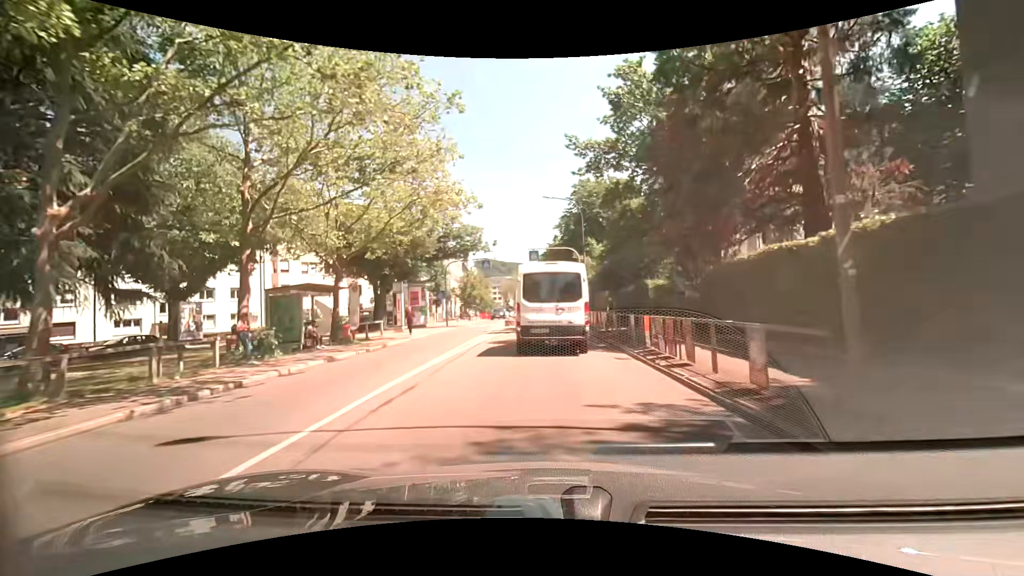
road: secondary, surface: asphalt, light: Day
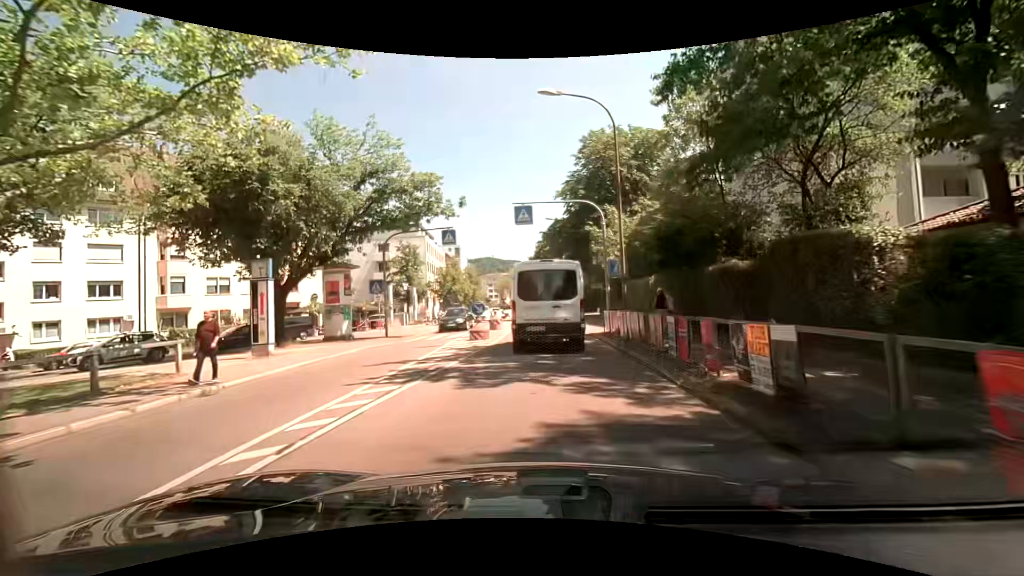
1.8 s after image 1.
(+0.2, +16.9) m; +1°
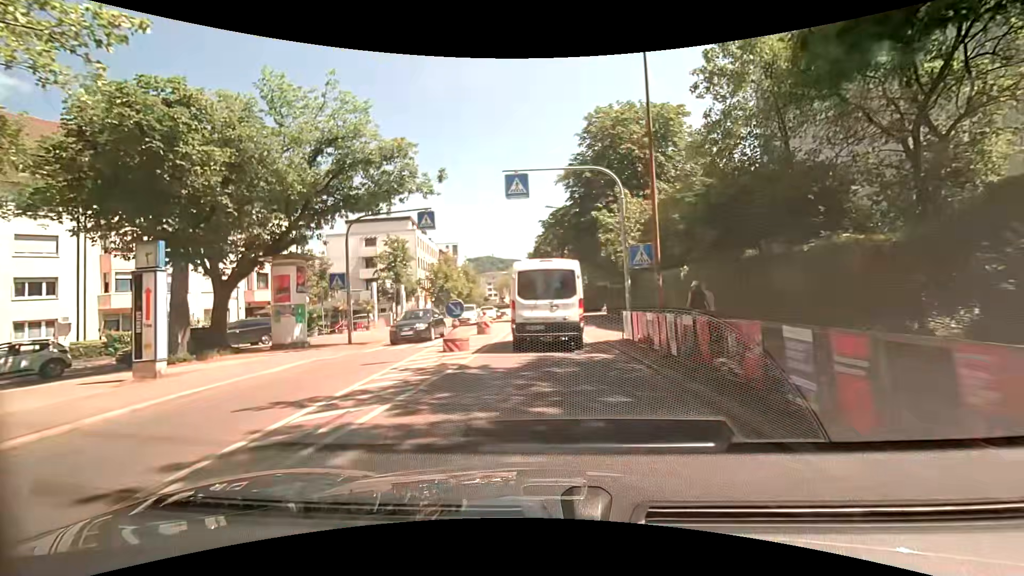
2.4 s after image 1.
(0.0, +5.3) m; 0°
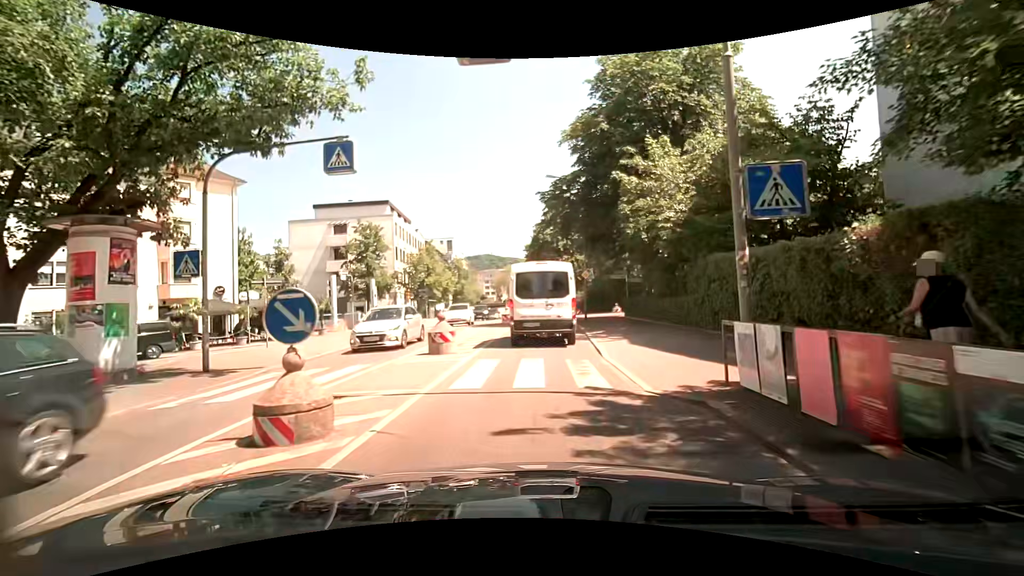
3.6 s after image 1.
(0.0, +9.5) m; 0°
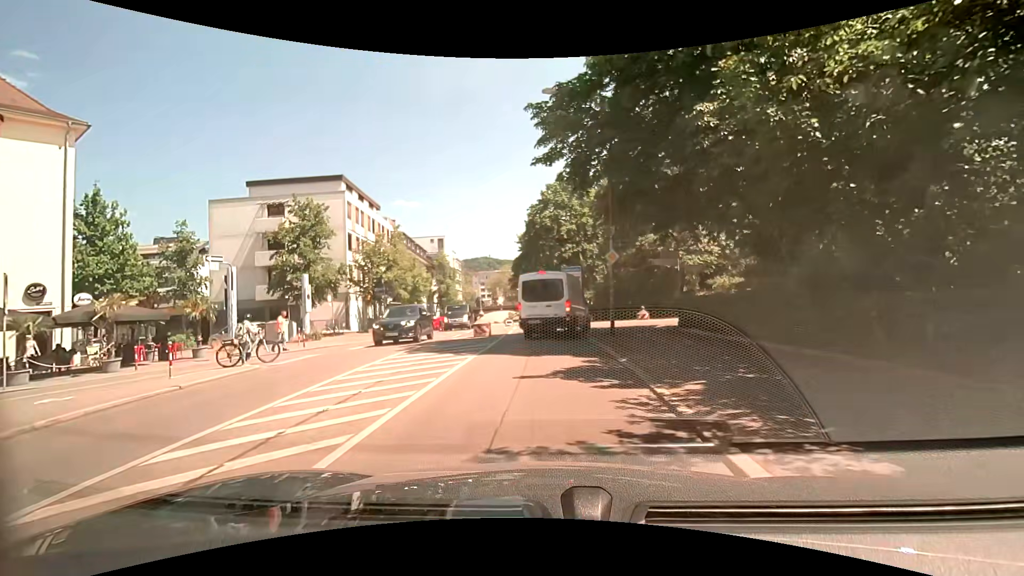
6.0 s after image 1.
(0.0, +13.0) m; -1°
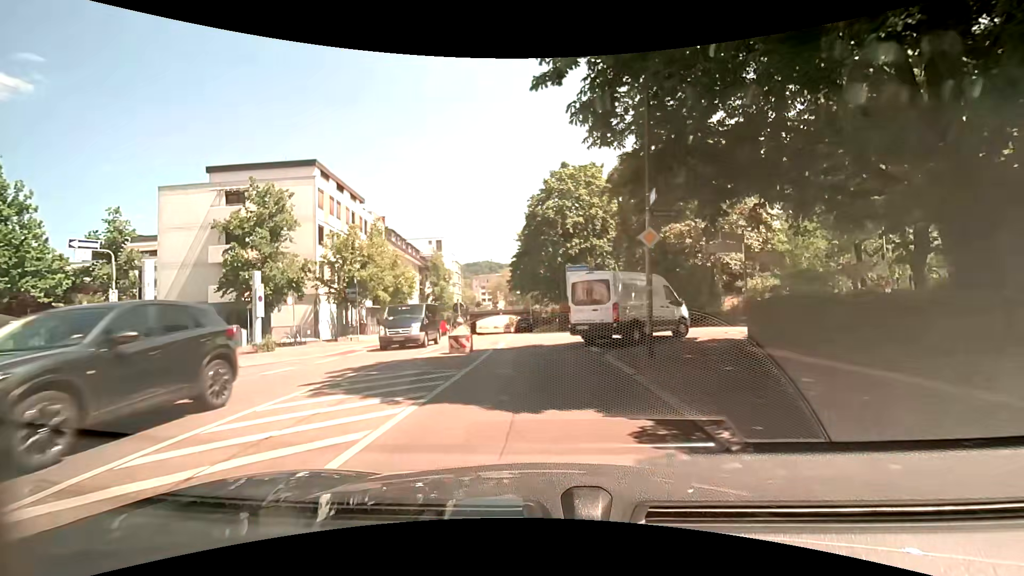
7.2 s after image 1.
(+0.1, +6.4) m; +1°
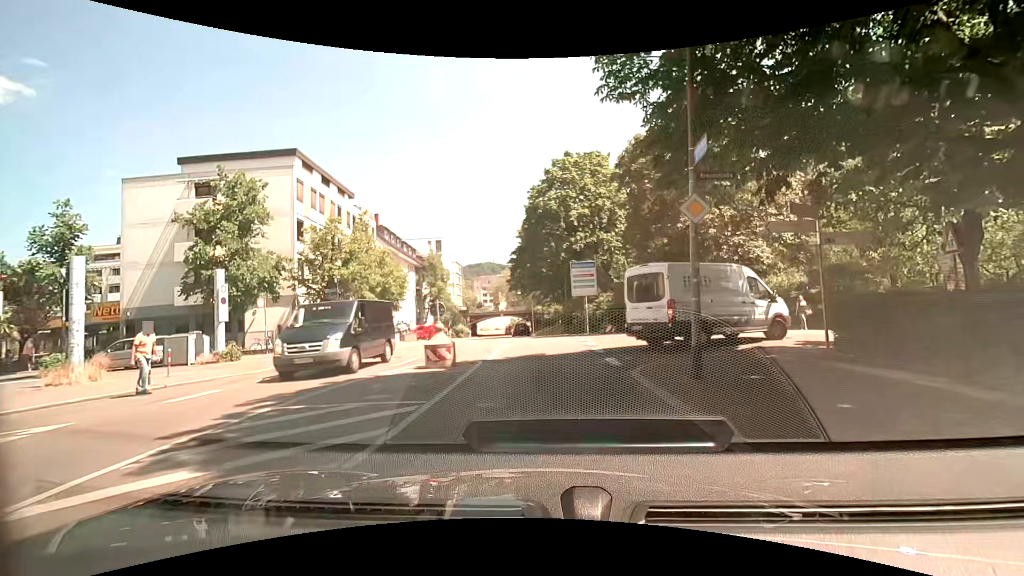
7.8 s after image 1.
(0.0, +3.7) m; 0°
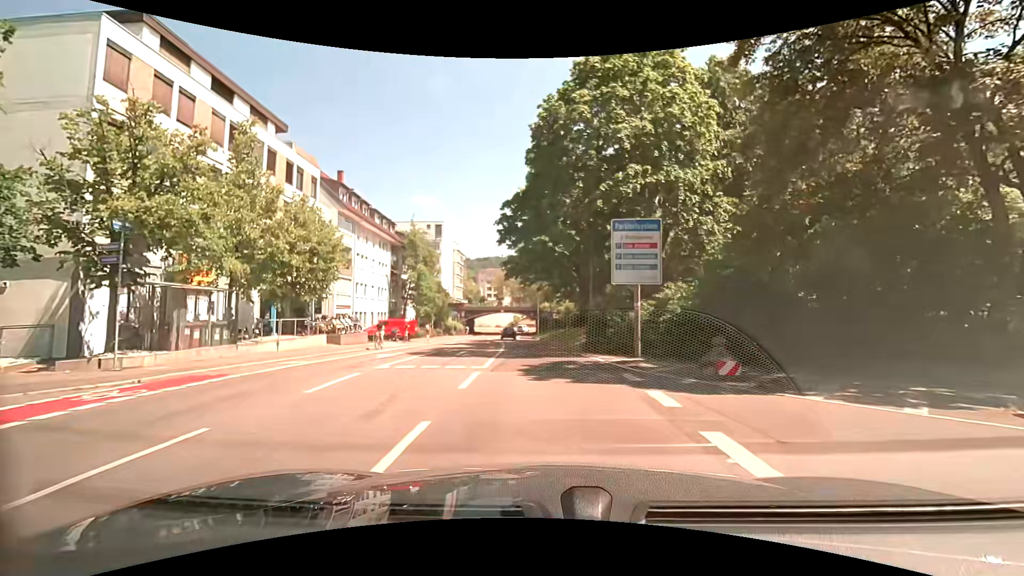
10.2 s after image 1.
(-0.2, +16.6) m; -1°
(0, +10) (0, +20) (0, +30) (-1, +40) (-2, +50) (-4, +60) (-4, +70) (-5, +80) (-5, +90) (-5, +100) m
